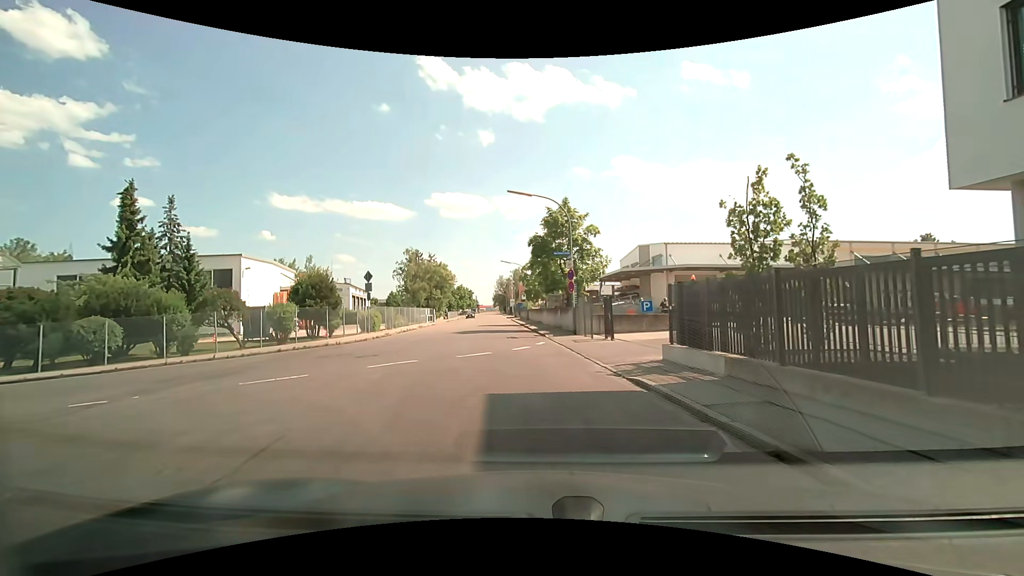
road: unclassified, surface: asphalt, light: Day
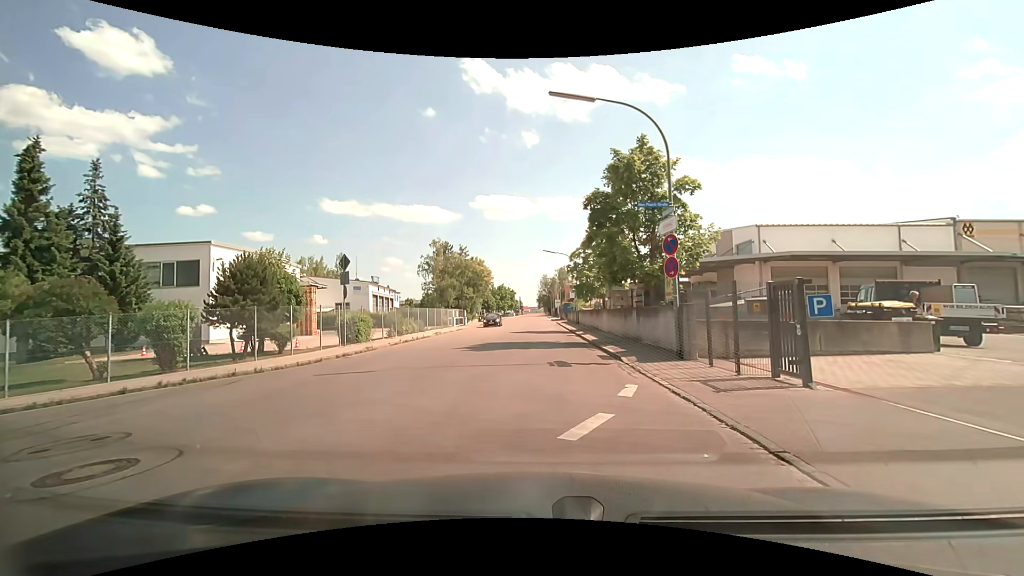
(-0.5, +11.7) m; -4°
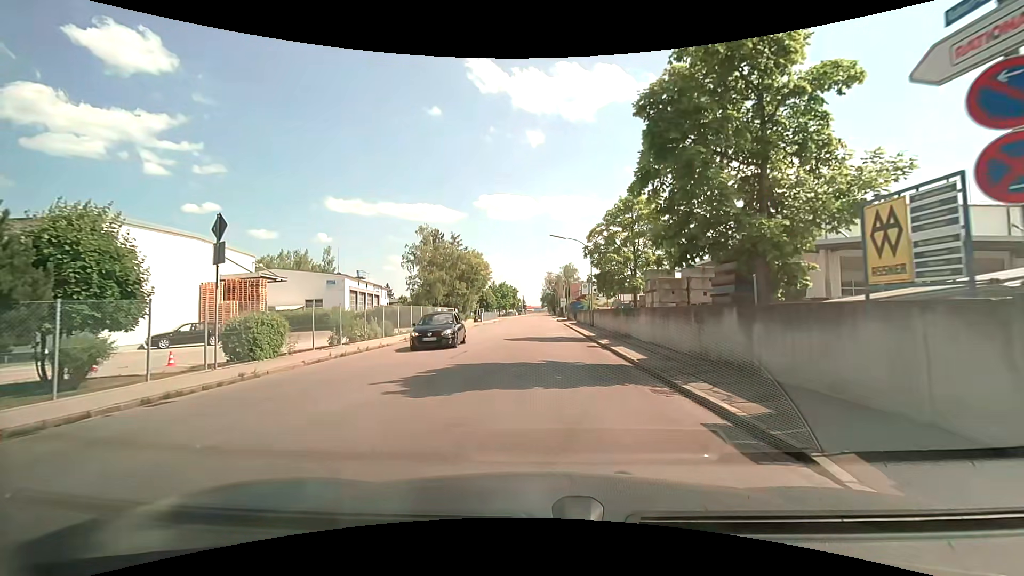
(-0.2, +9.8) m; -2°
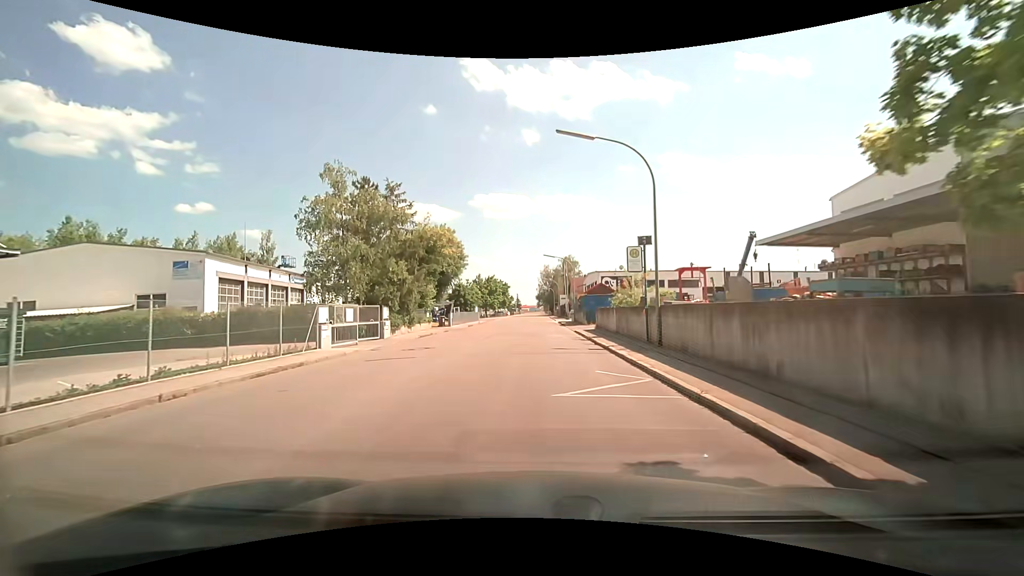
(+0.4, +23.0) m; +1°
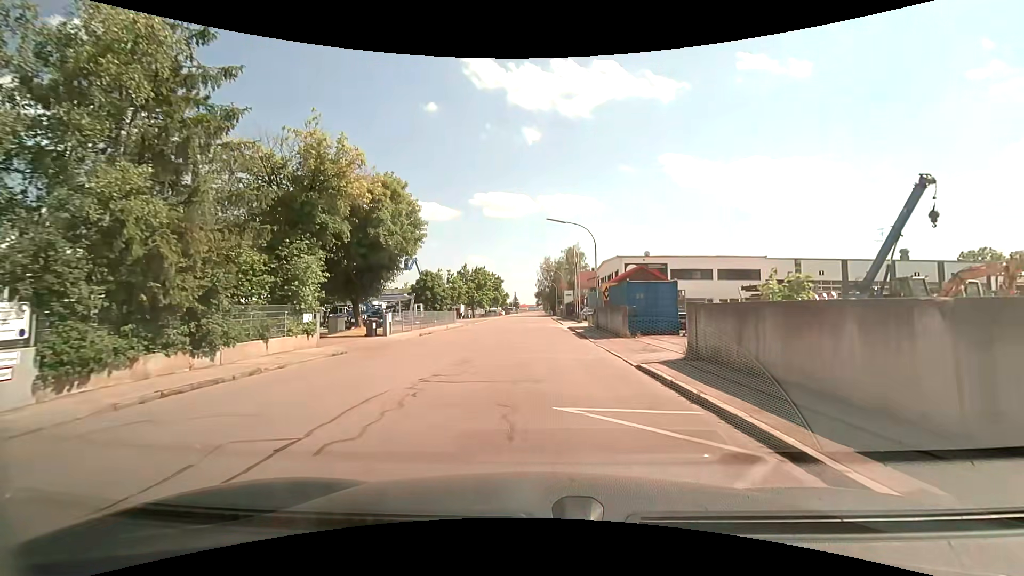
(0.0, +21.1) m; 0°
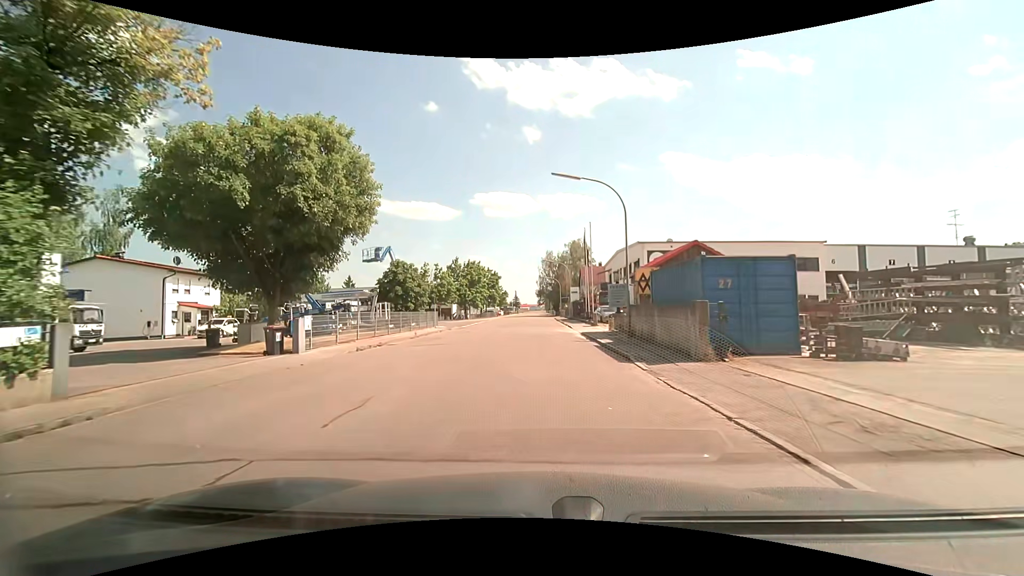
(+0.1, +11.0) m; 0°
